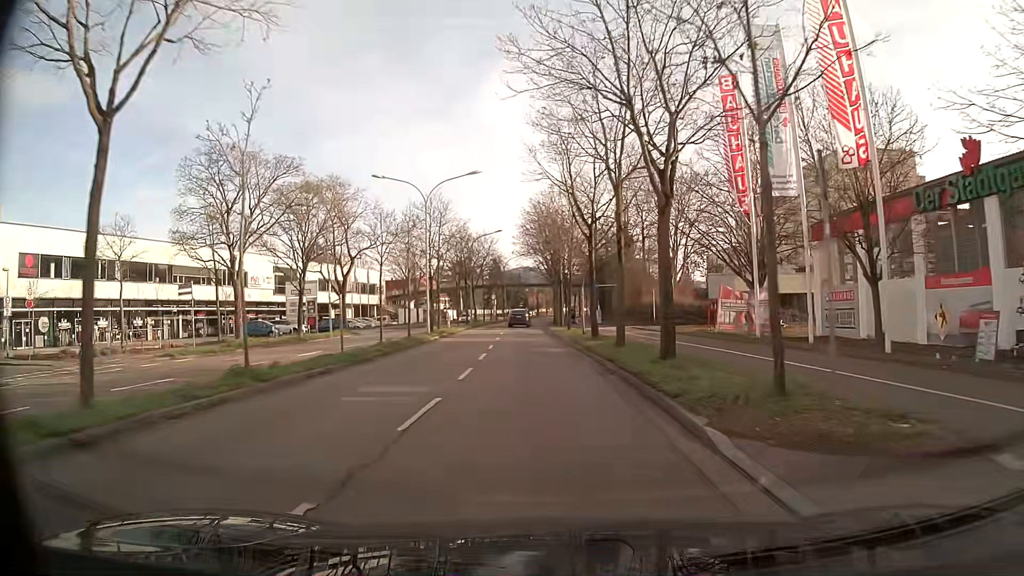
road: primary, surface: asphalt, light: Day
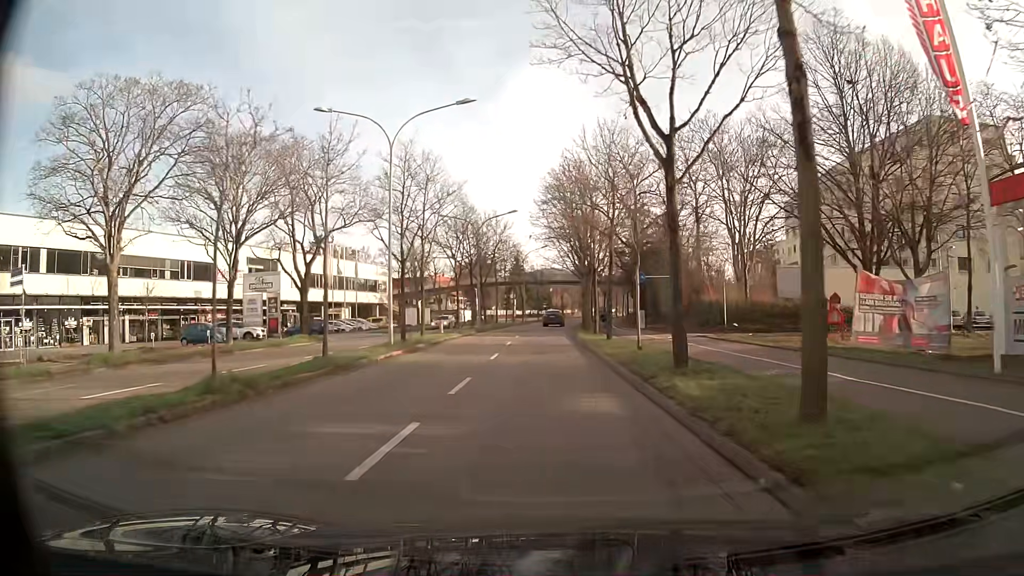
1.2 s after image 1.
(-0.2, +14.5) m; -2°
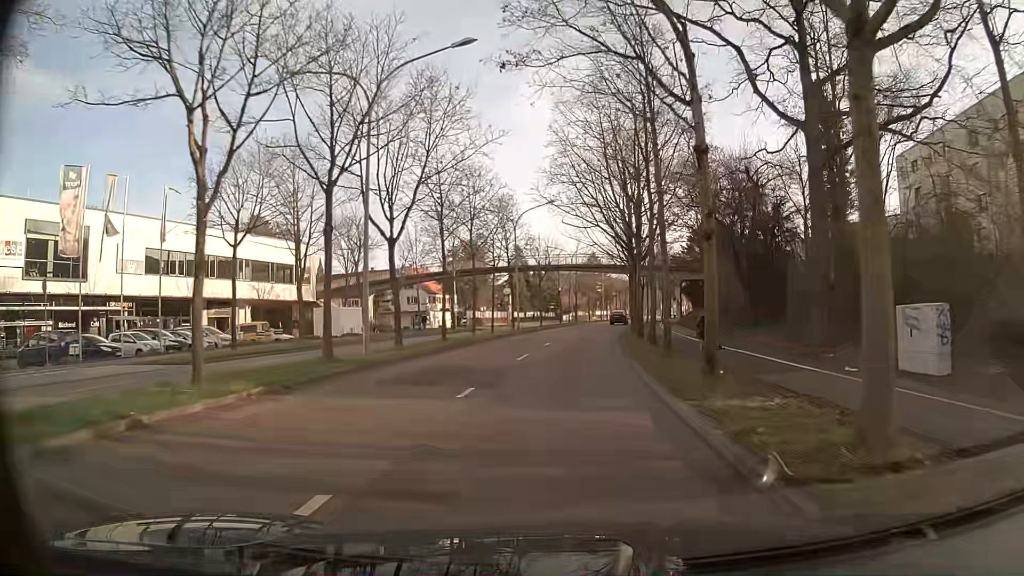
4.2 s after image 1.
(-0.4, +36.7) m; 0°
